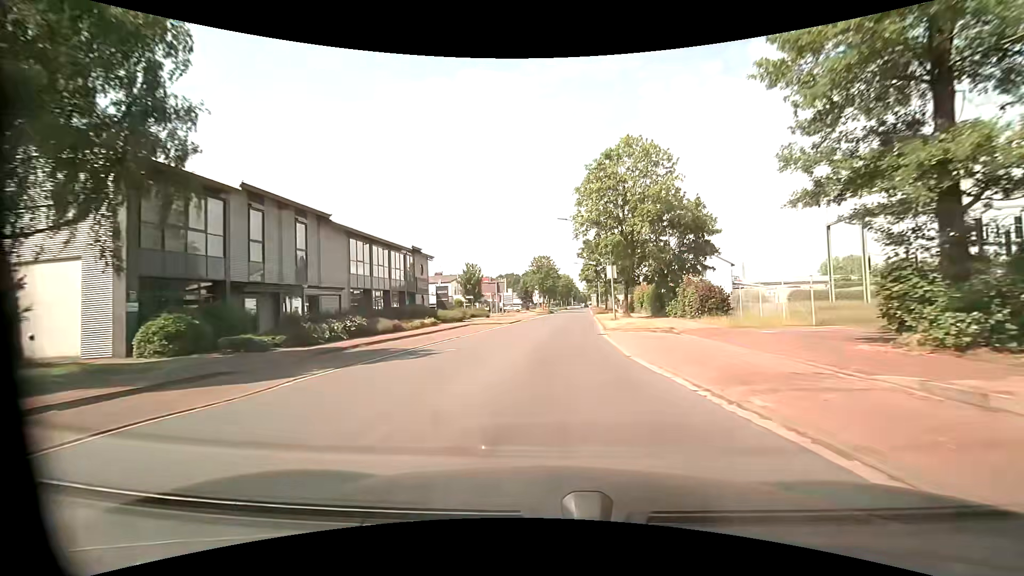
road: unclassified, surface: asphalt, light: Day
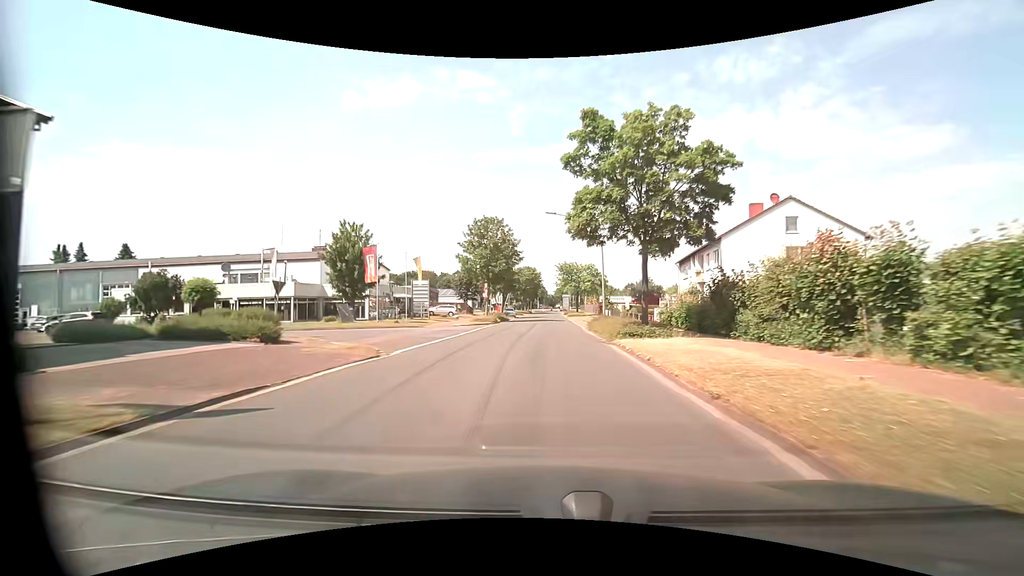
(+2.0, +41.8) m; +4°
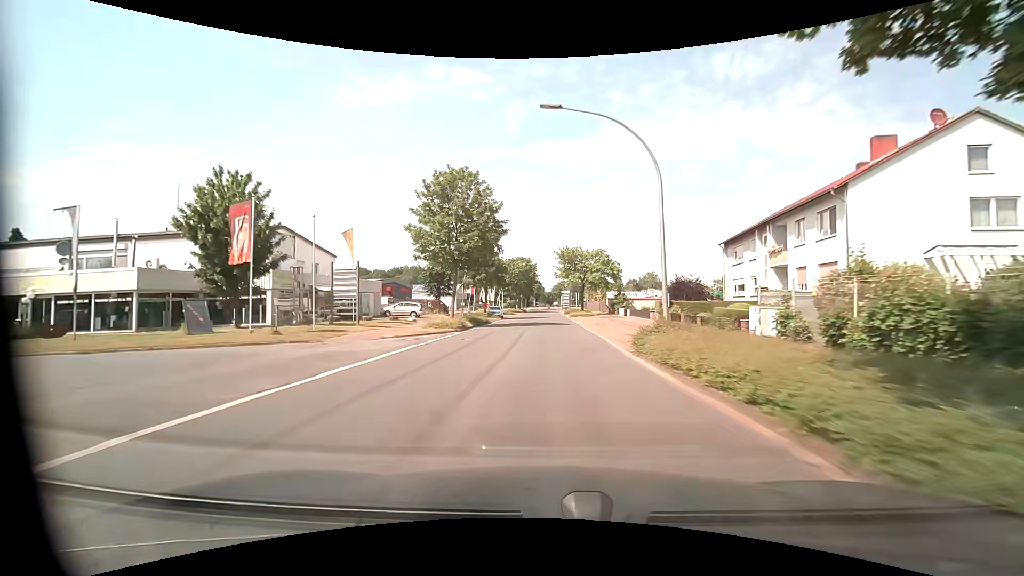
(+0.1, +17.1) m; 0°
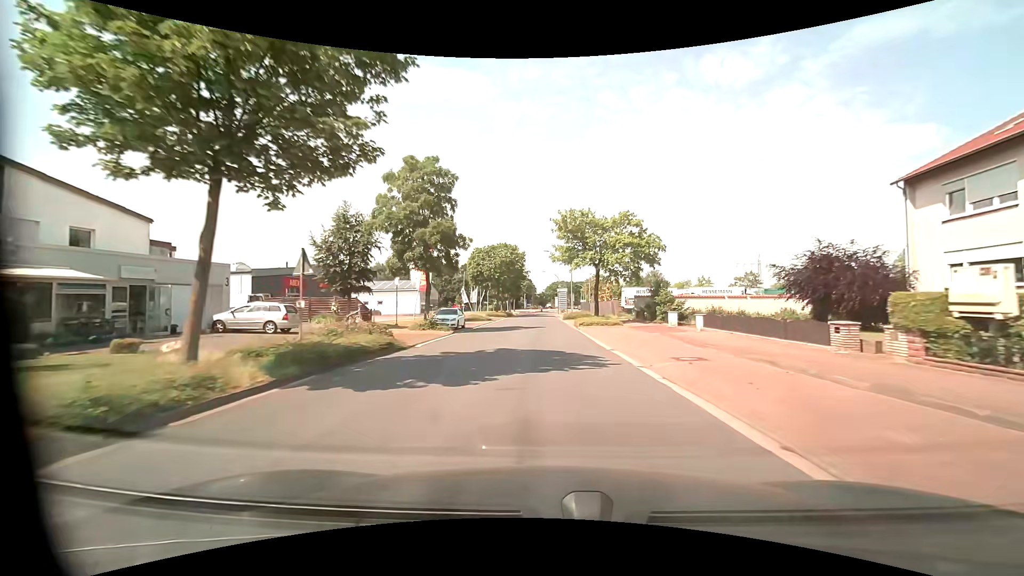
(+0.3, +24.3) m; +1°
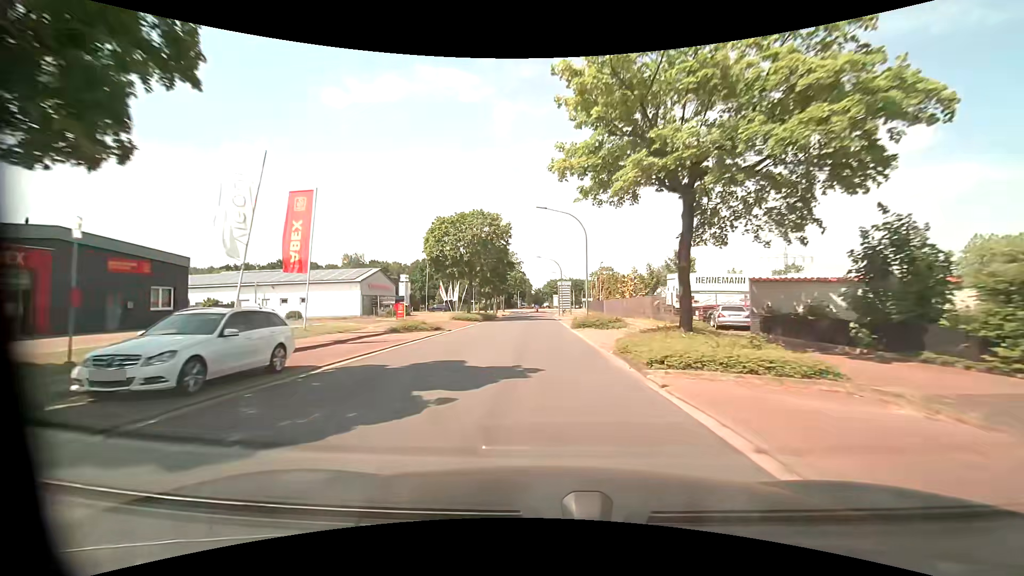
(0.0, +24.5) m; 0°
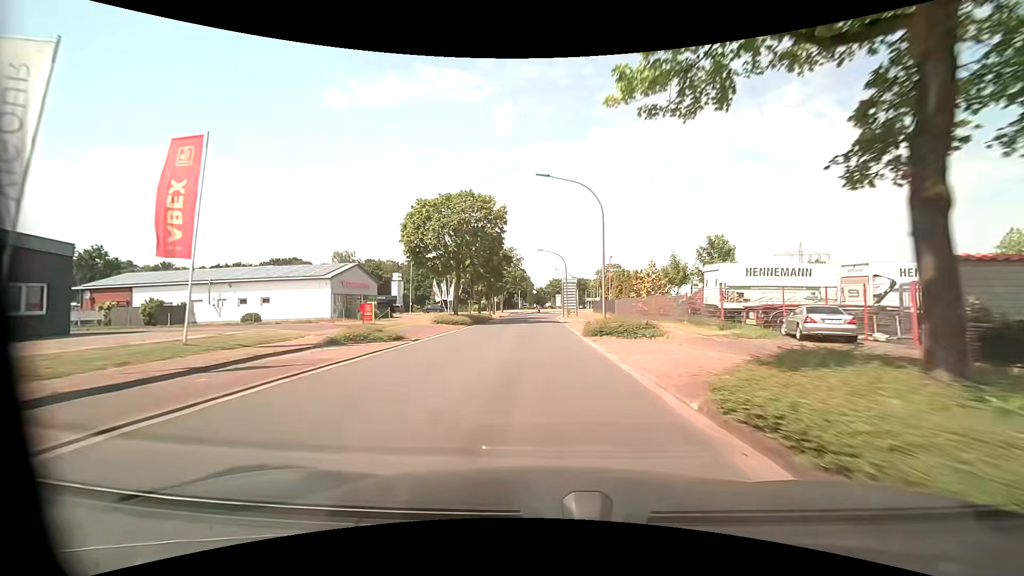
(-0.1, +8.3) m; 0°
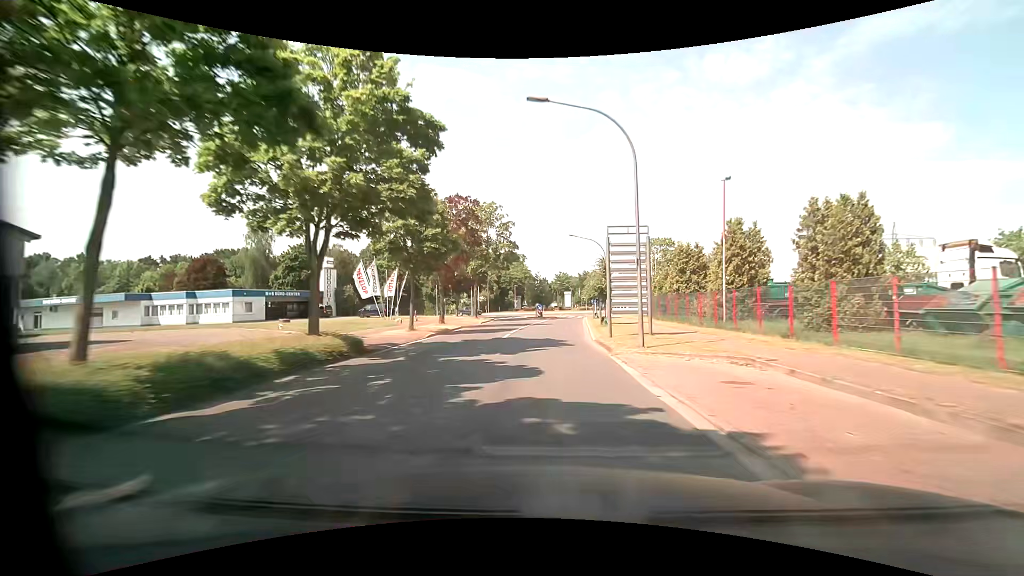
(-0.3, +41.2) m; -1°
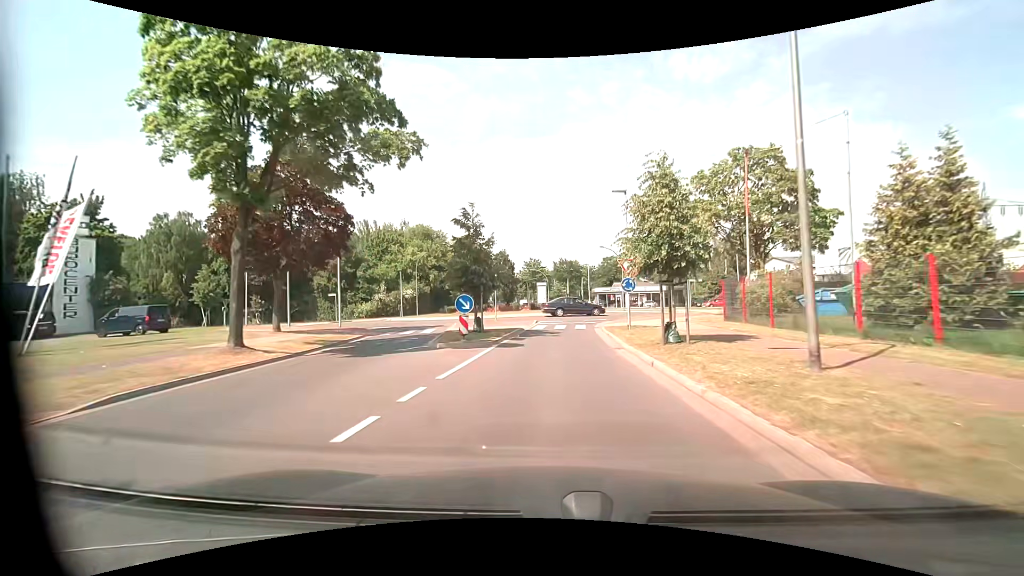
(+1.0, +37.2) m; +3°
